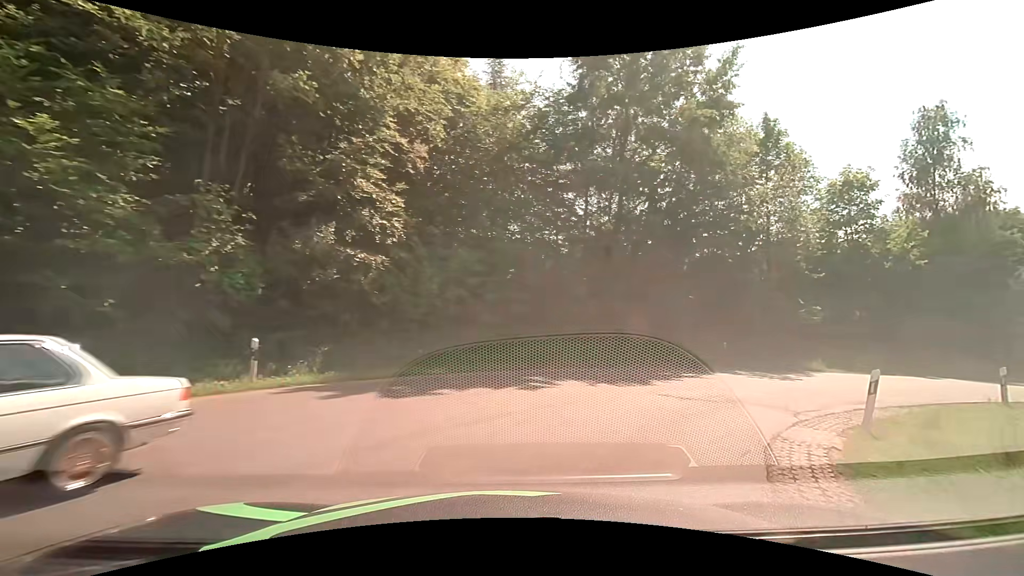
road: tertiary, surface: asphalt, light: Day
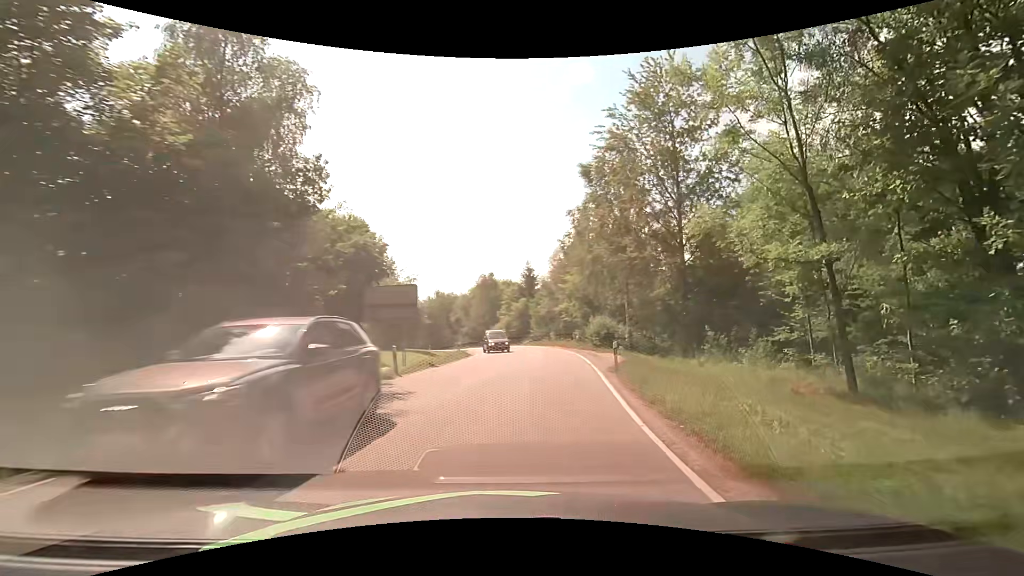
(+12.7, +17.3) m; +73°
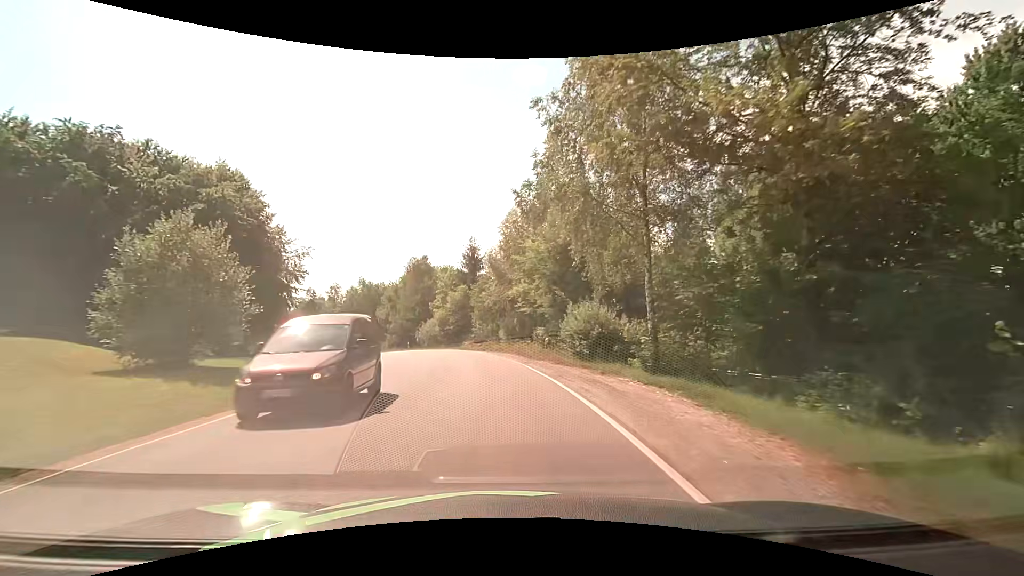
(+1.5, +19.3) m; +6°
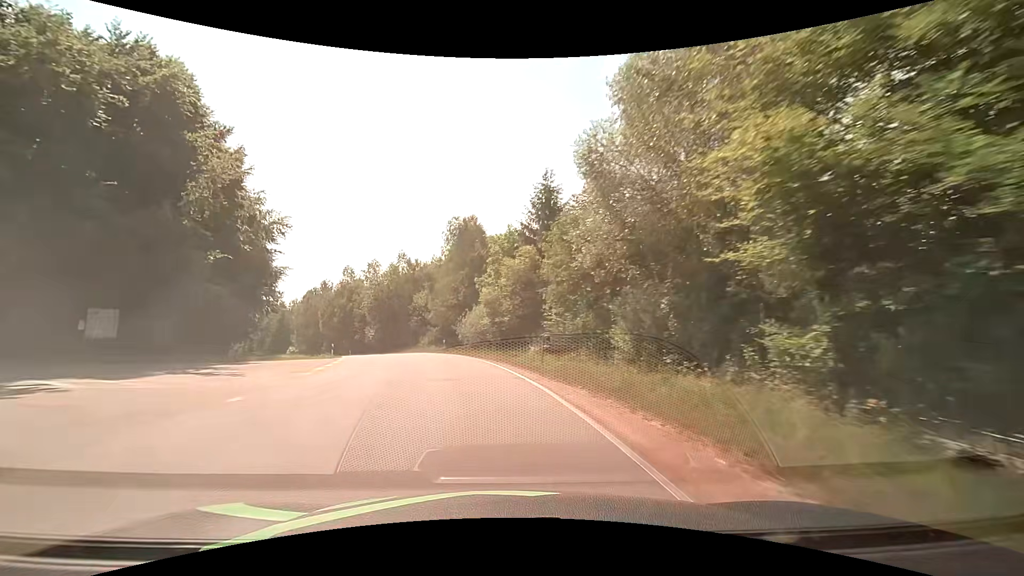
(-1.3, +24.6) m; -8°
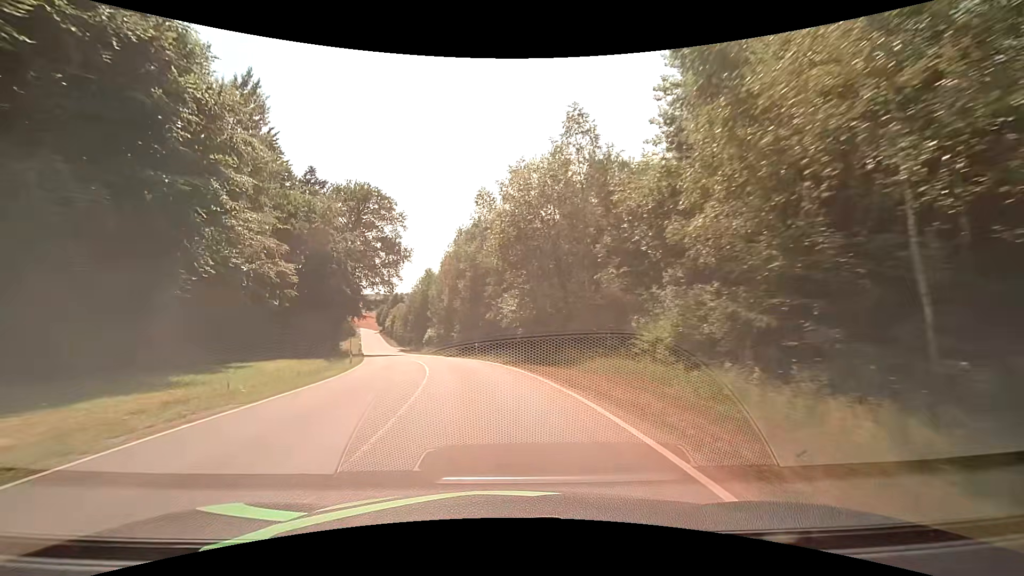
(-7.7, +42.0) m; -20°
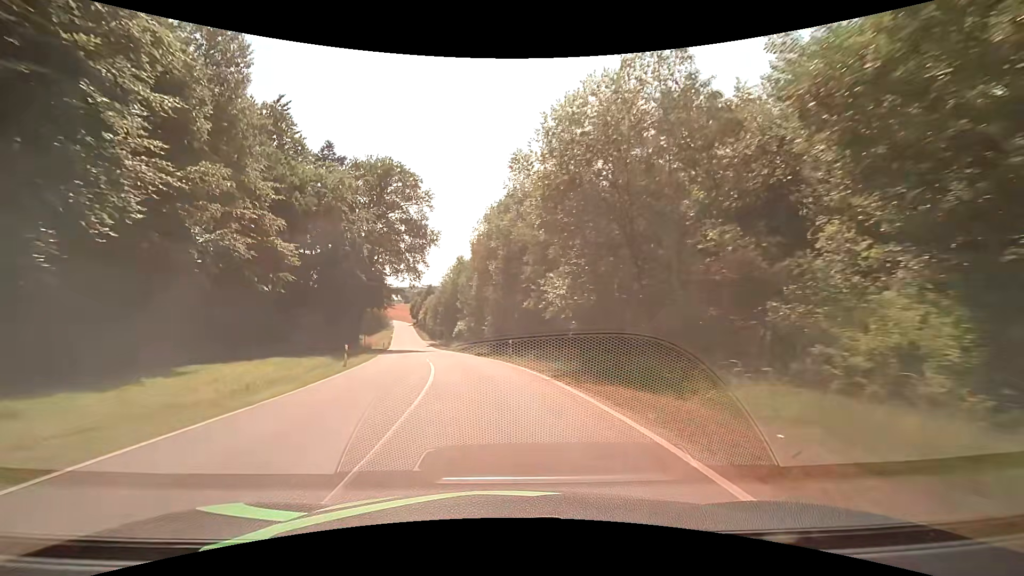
(-0.4, +8.7) m; -5°
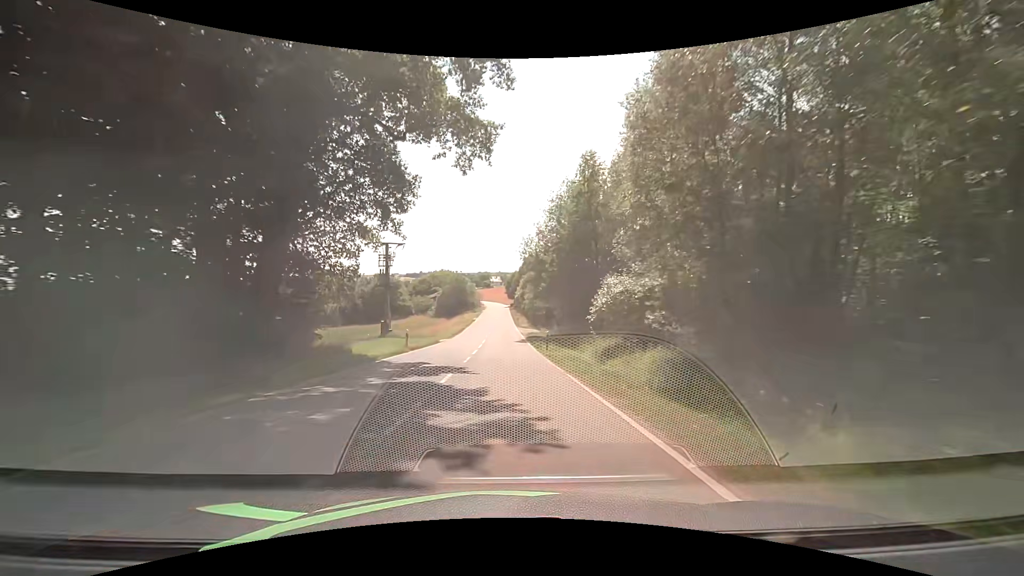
(-6.1, +45.8) m; -11°
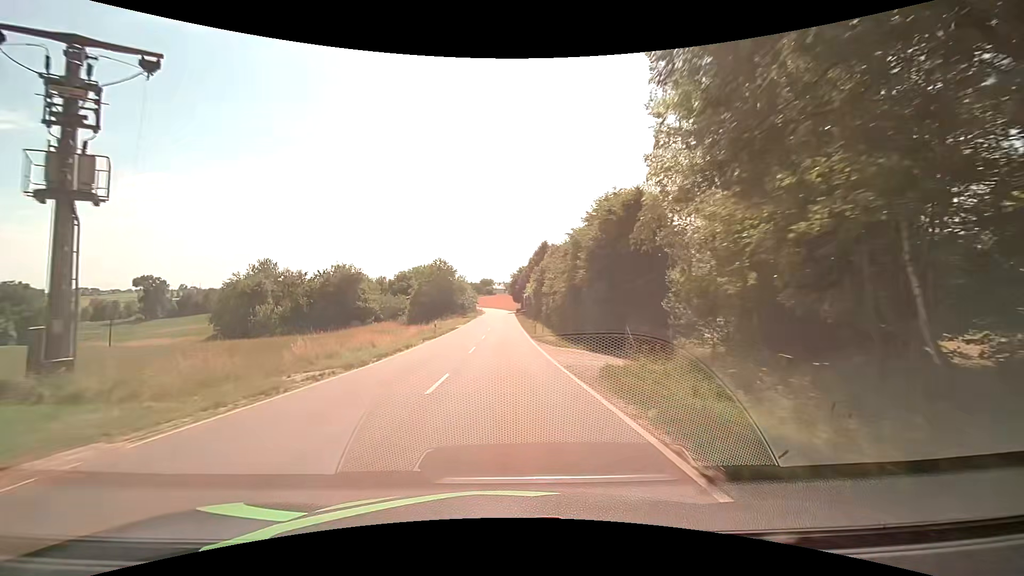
(-0.8, +37.8) m; -1°
(0, +10) (0, +20) (0, +30) (0, +40) (0, +50) (0, +60) (0, +70) (0, +80) (0, +90) (0, +100) m
